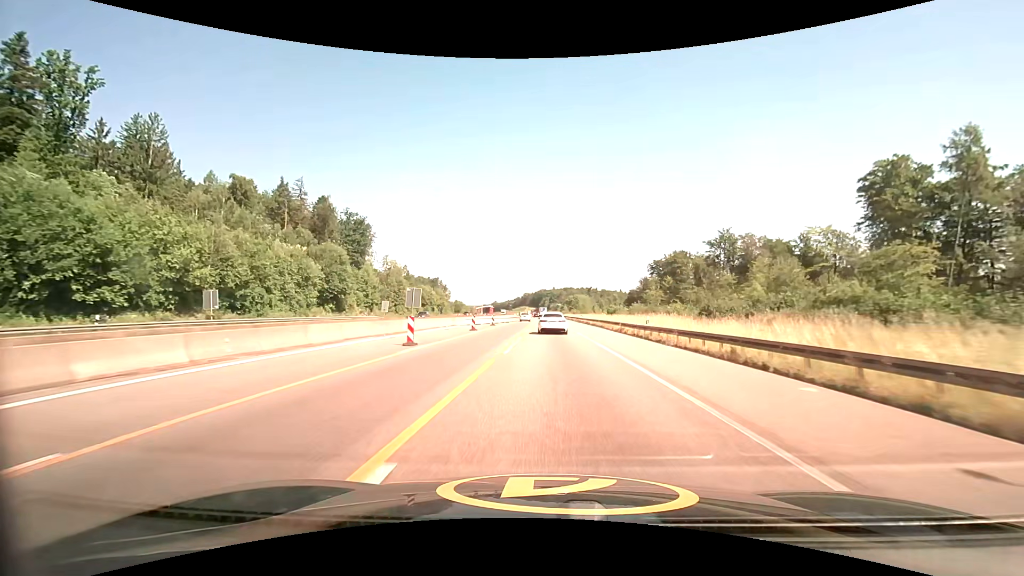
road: motorway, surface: asphalt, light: Day
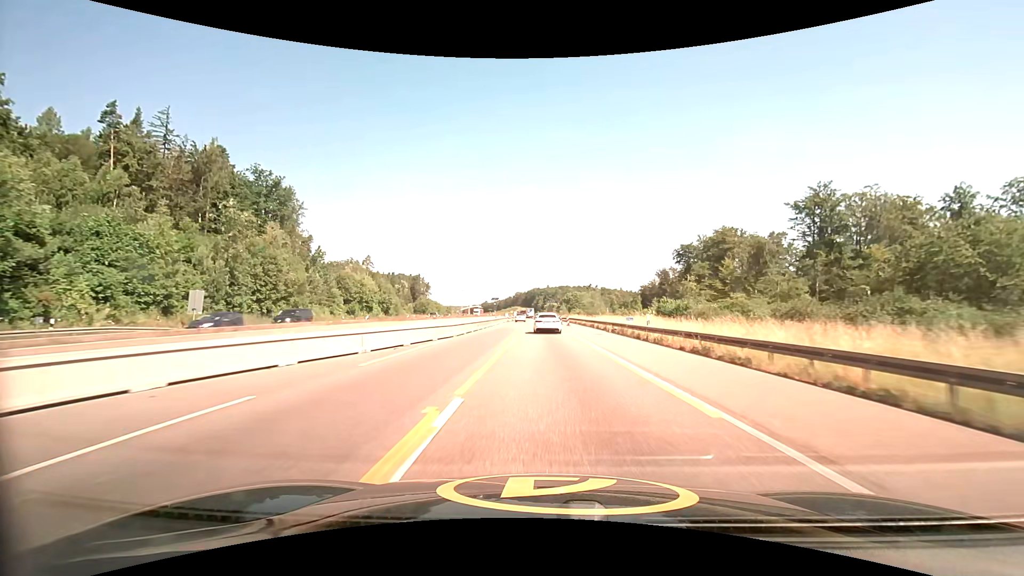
(+0.2, +50.3) m; +1°
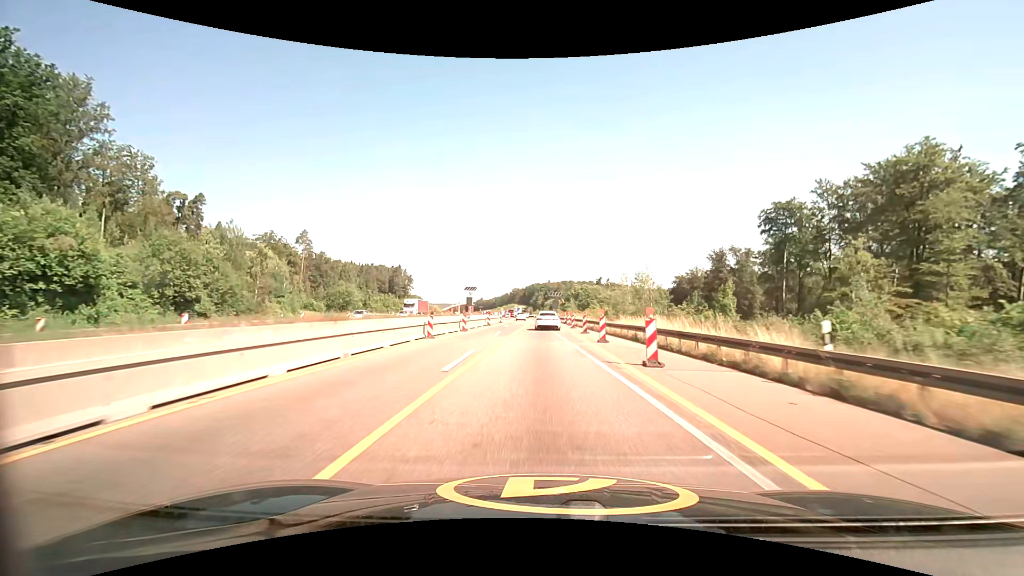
(0.0, +62.4) m; 0°
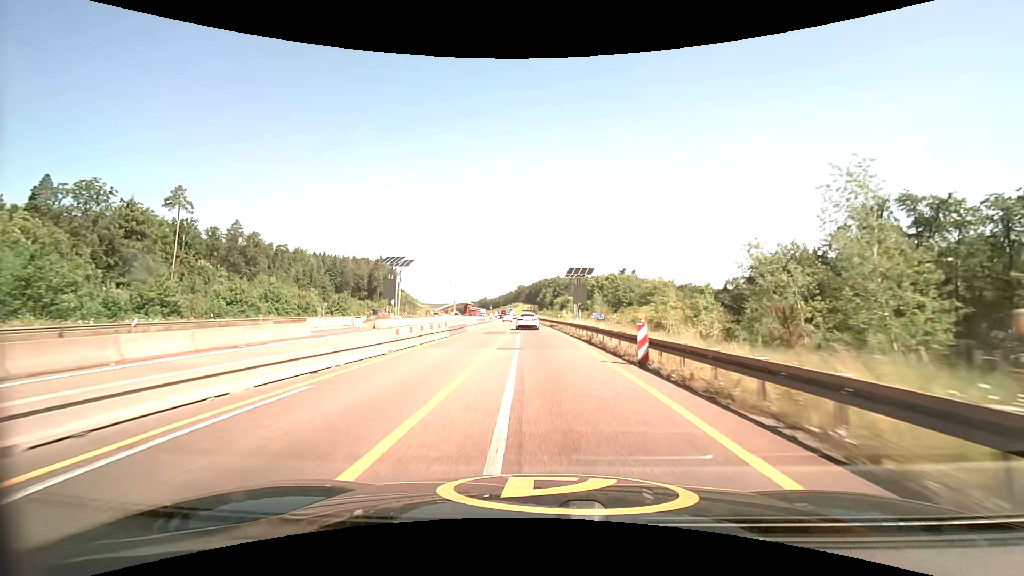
(+0.4, +61.6) m; -1°
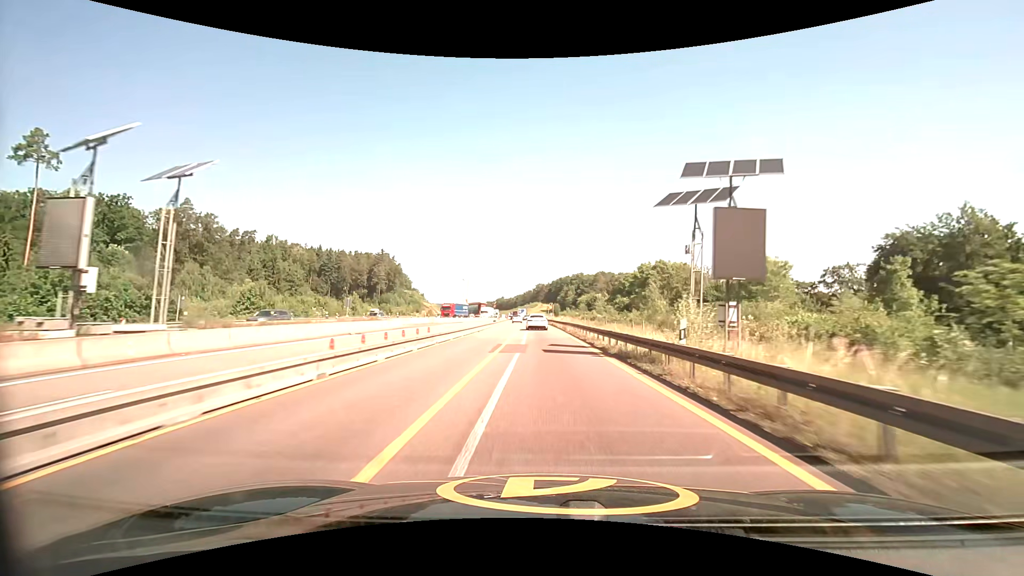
(-0.9, +36.9) m; -2°
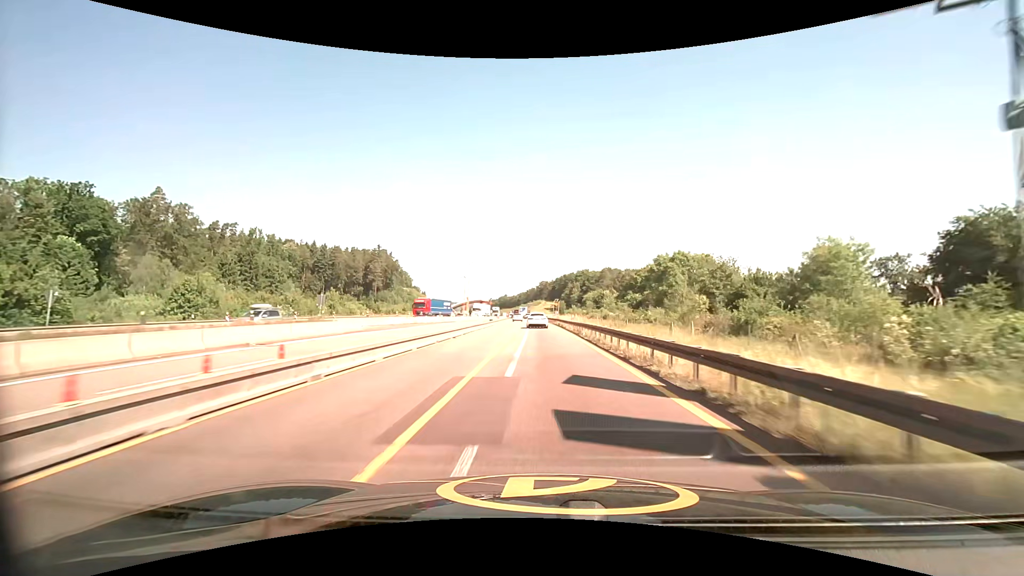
(-0.1, +12.4) m; -1°
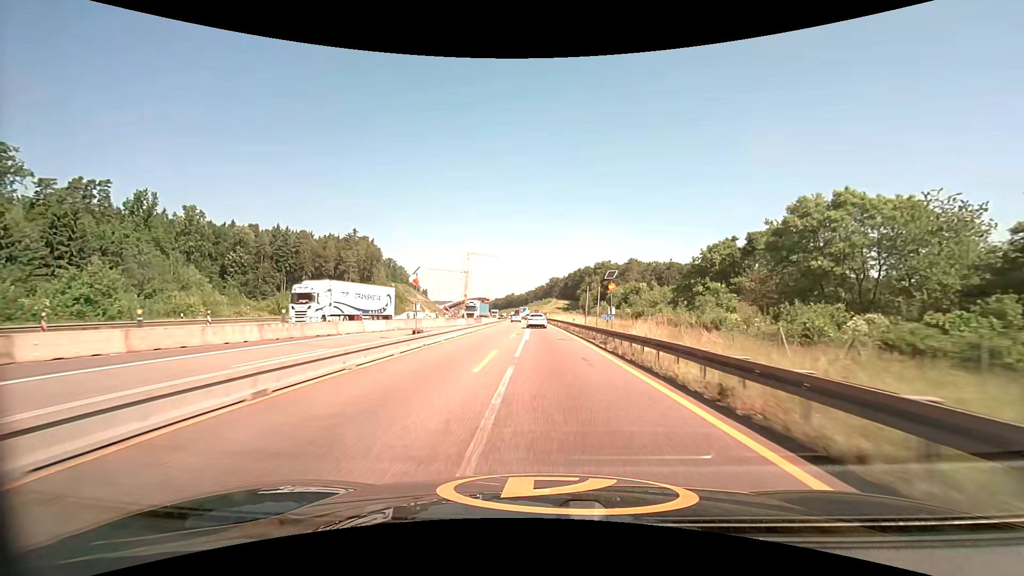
(-0.5, +50.1) m; -1°
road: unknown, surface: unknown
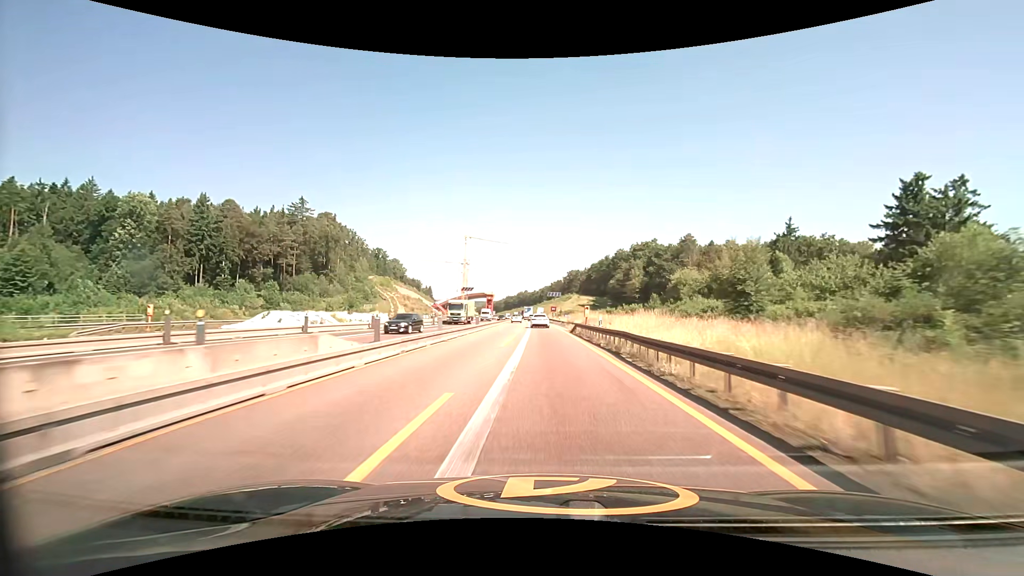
(-0.7, +63.5) m; -2°
(0, +10) (0, +20) (0, +30) (0, +40) (0, +50) (-1, +60) (-1, +70) (-1, +80) (-1, +90) (-2, +100) m
